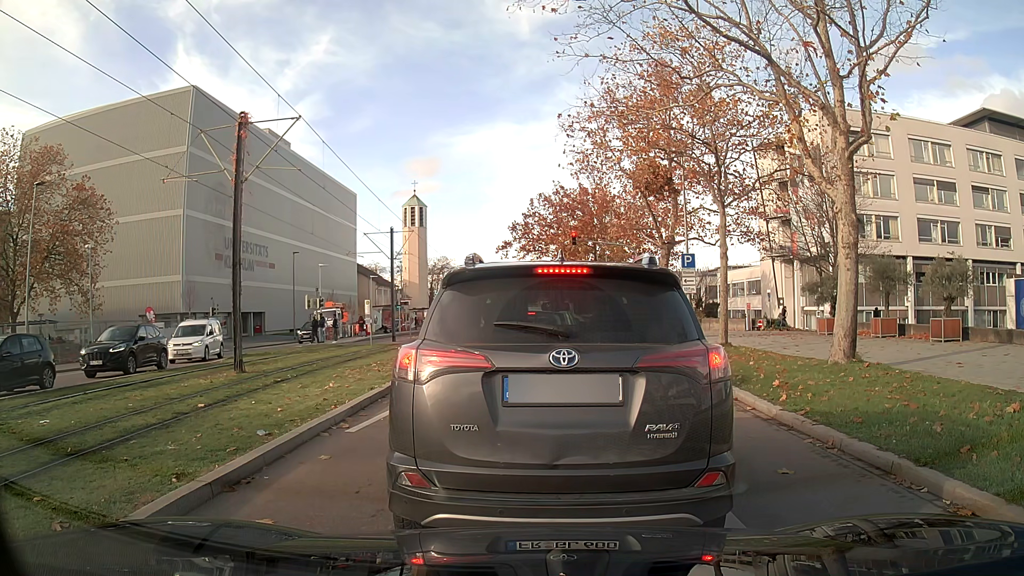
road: secondary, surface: asphalt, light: Day
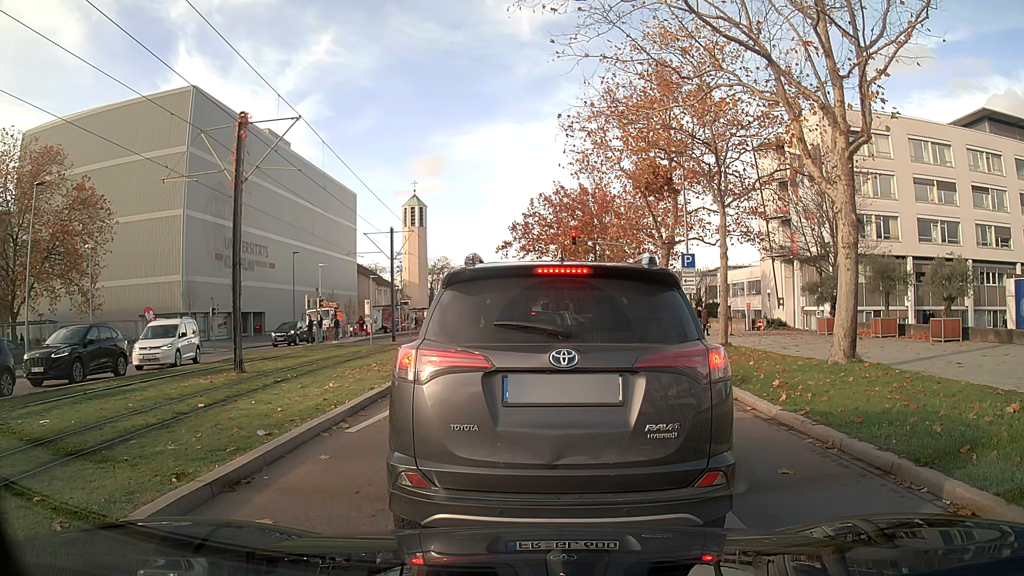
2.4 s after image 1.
(0.0, 0.0) m; 0°
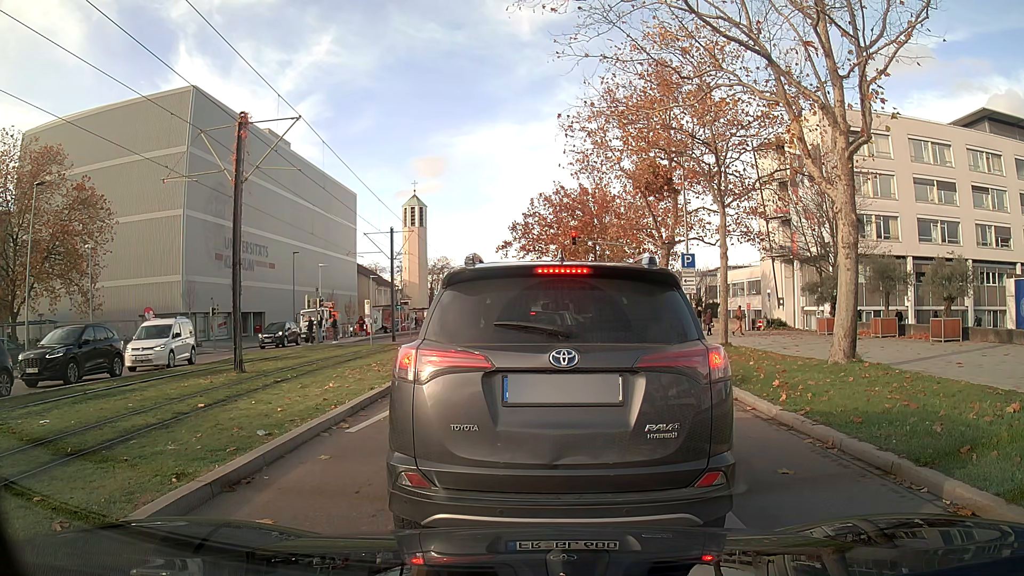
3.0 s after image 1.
(0.0, 0.0) m; 0°
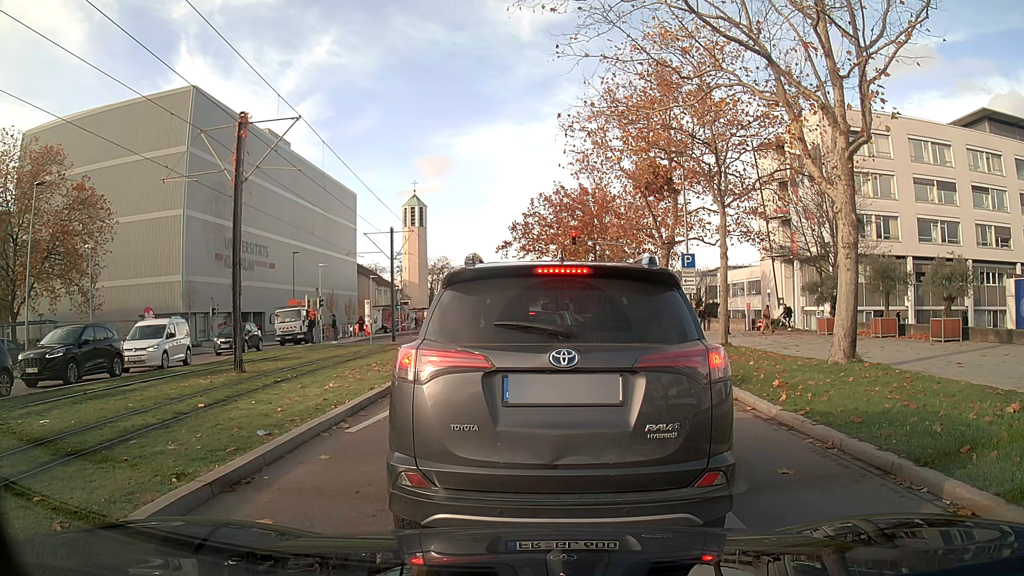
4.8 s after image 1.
(0.0, 0.0) m; 0°
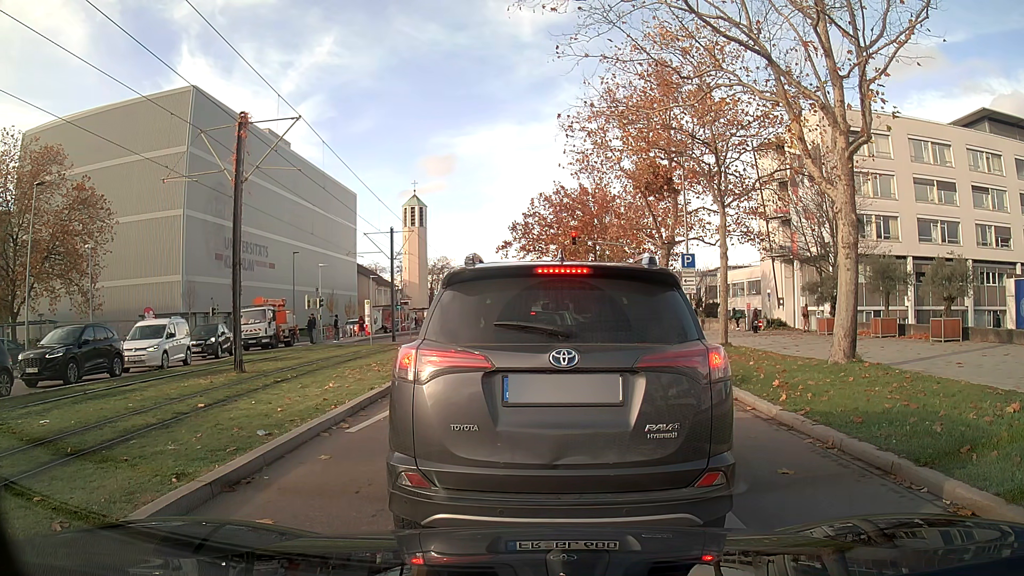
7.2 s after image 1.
(0.0, 0.0) m; 0°
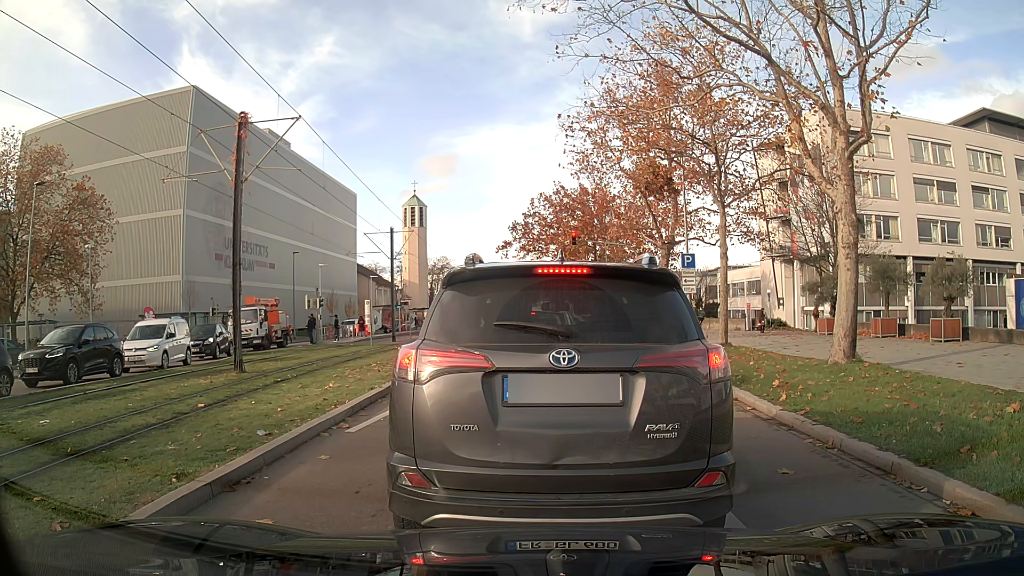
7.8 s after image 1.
(0.0, 0.0) m; 0°
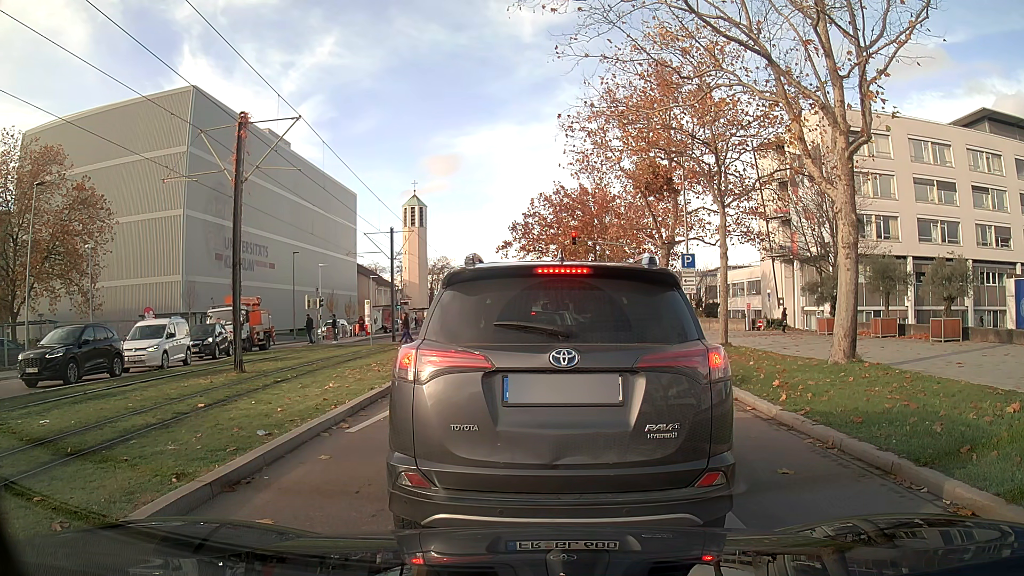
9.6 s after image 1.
(0.0, 0.0) m; 0°
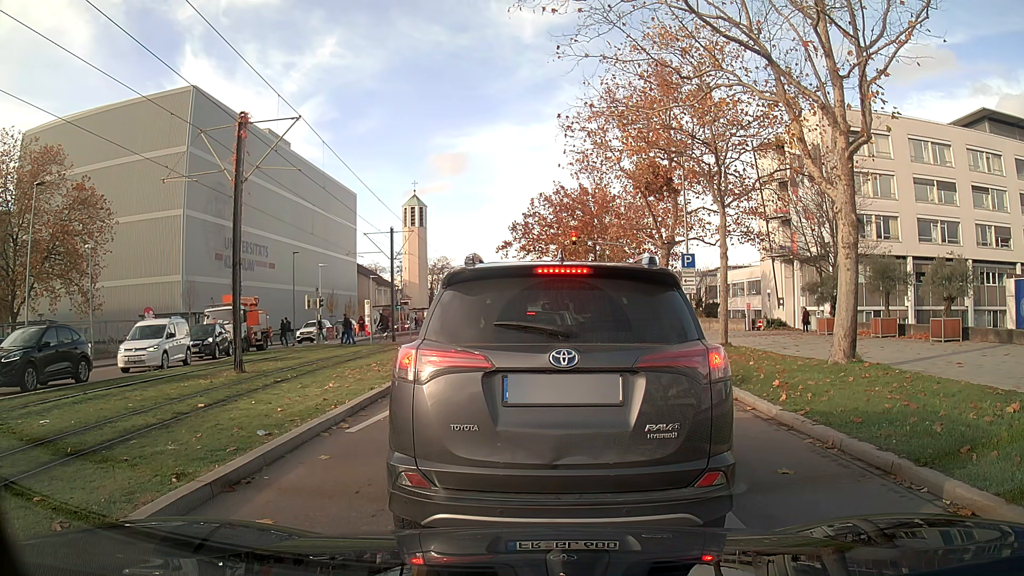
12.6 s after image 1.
(0.0, 0.0) m; 0°
(0, +10) (+1, +20) (+2, +30) (+3, +40) (+3, +50) (+3, +60) (+3, +70) (+3, +80) (+4, +90) (+4, +100) m
